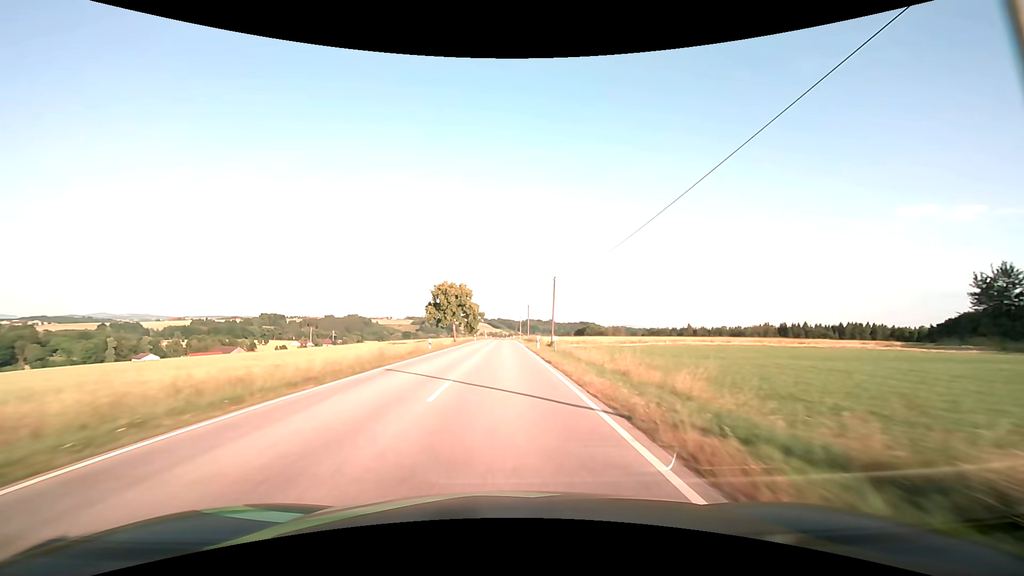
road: secondary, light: Day
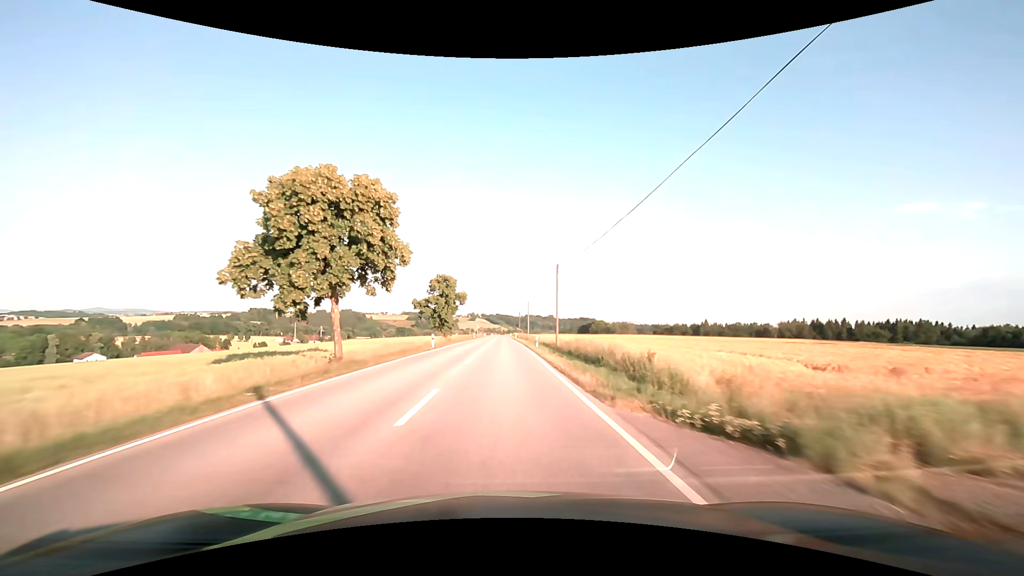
(0.0, +50.4) m; 0°
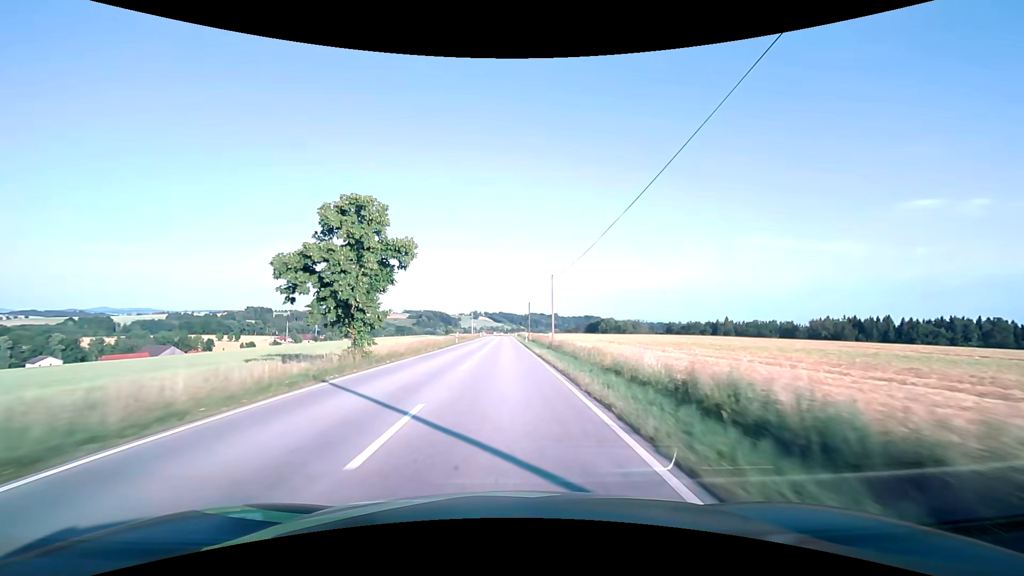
(-0.1, +37.9) m; 0°
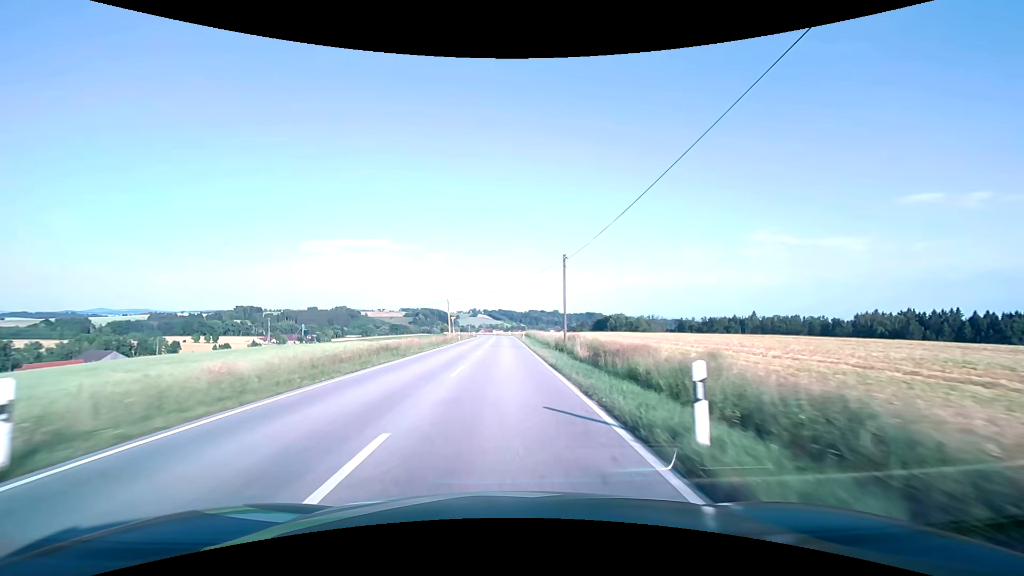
(0.0, +50.6) m; 0°
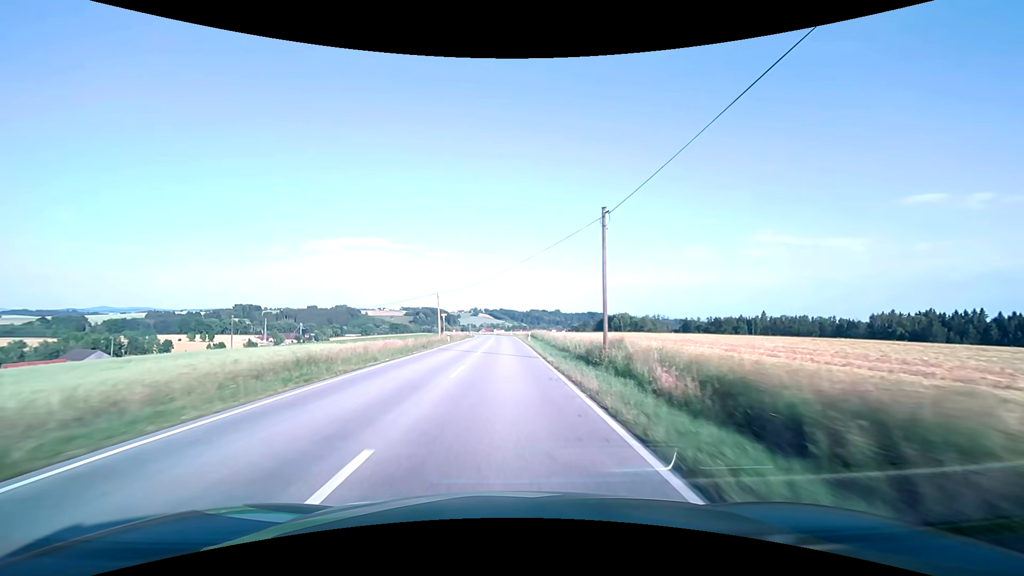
(0.0, +12.6) m; 0°
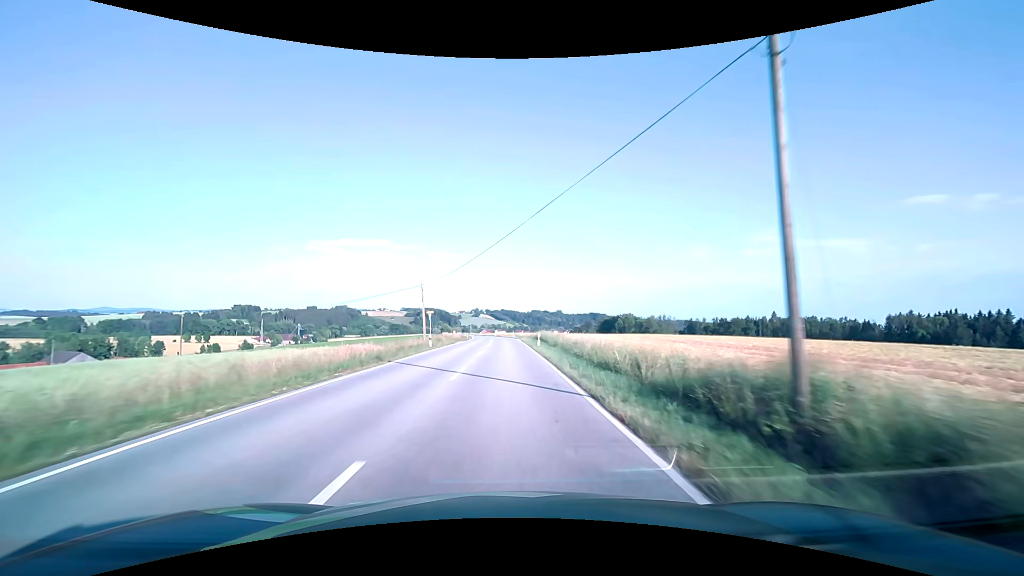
(0.0, +12.6) m; 0°
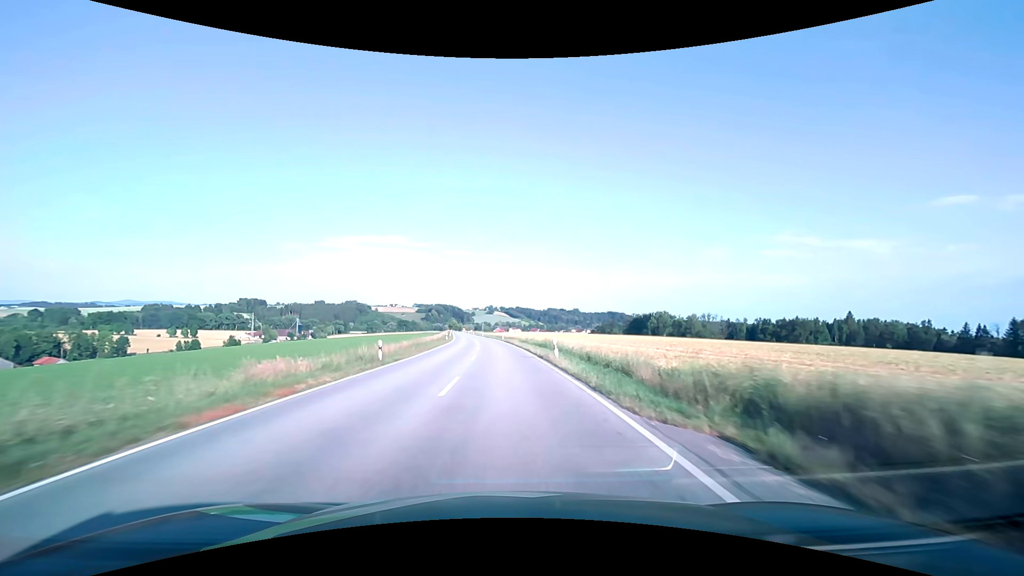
(-0.4, +62.7) m; -2°
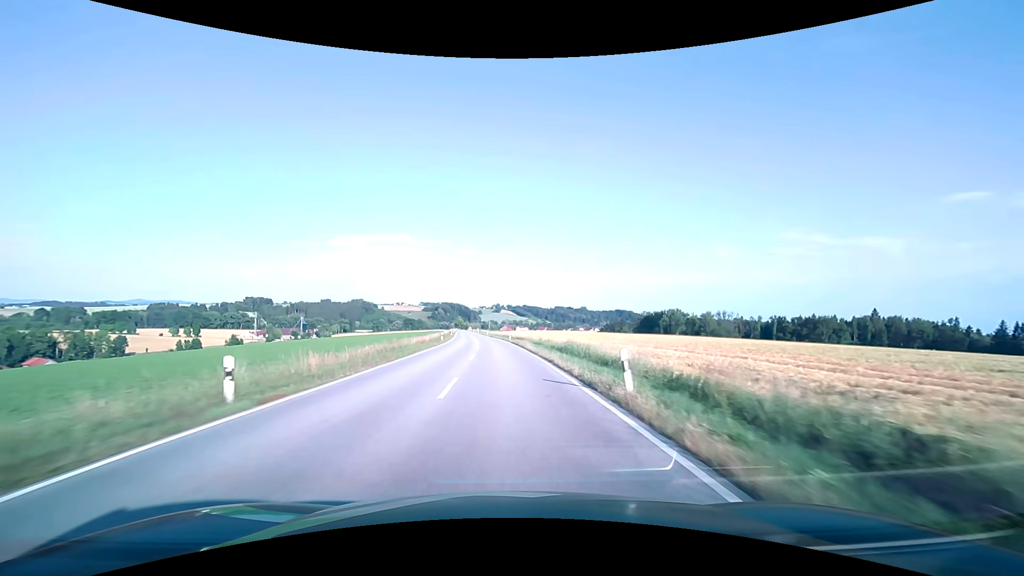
(-0.1, +12.6) m; -1°
(0, +10) (0, +20) (-1, +30) (-1, +40) (-1, +50) (-2, +60) (-3, +70) (-4, +80) (-4, +90) (-5, +100) m
